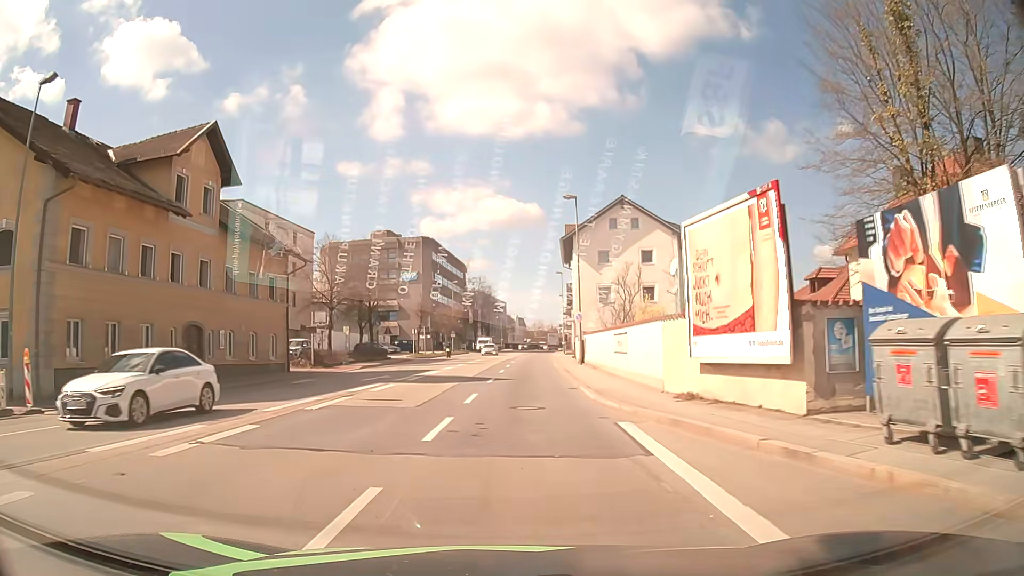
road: primary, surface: asphalt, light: Day
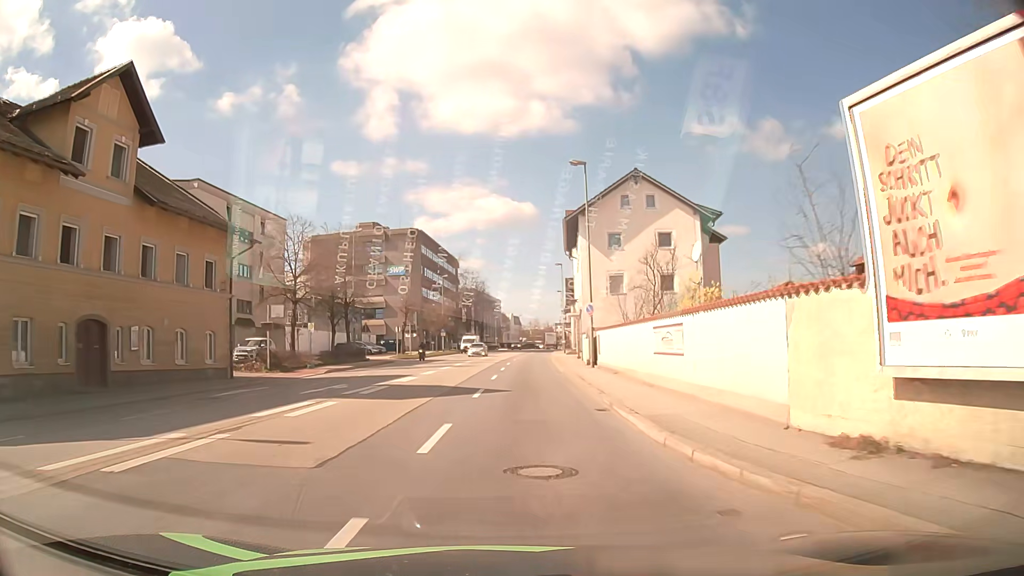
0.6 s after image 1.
(0.0, +7.7) m; +1°
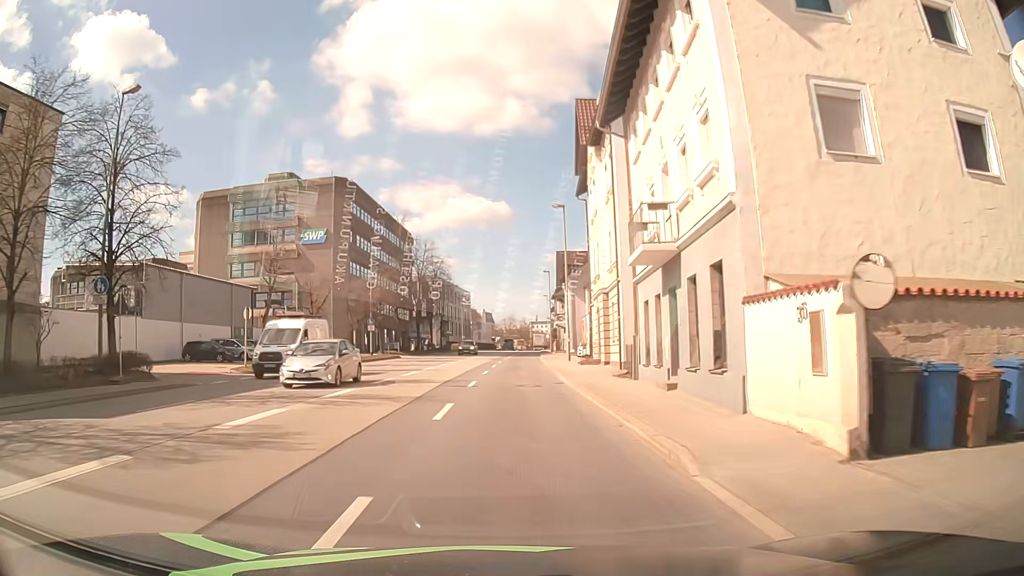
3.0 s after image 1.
(+0.6, +32.7) m; +2°
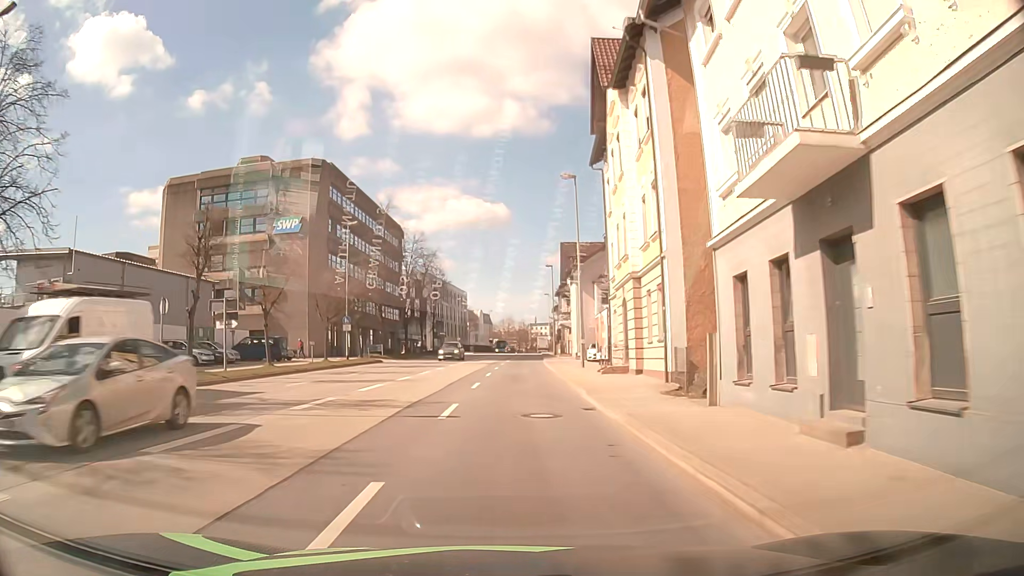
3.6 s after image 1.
(-0.1, +8.4) m; 0°
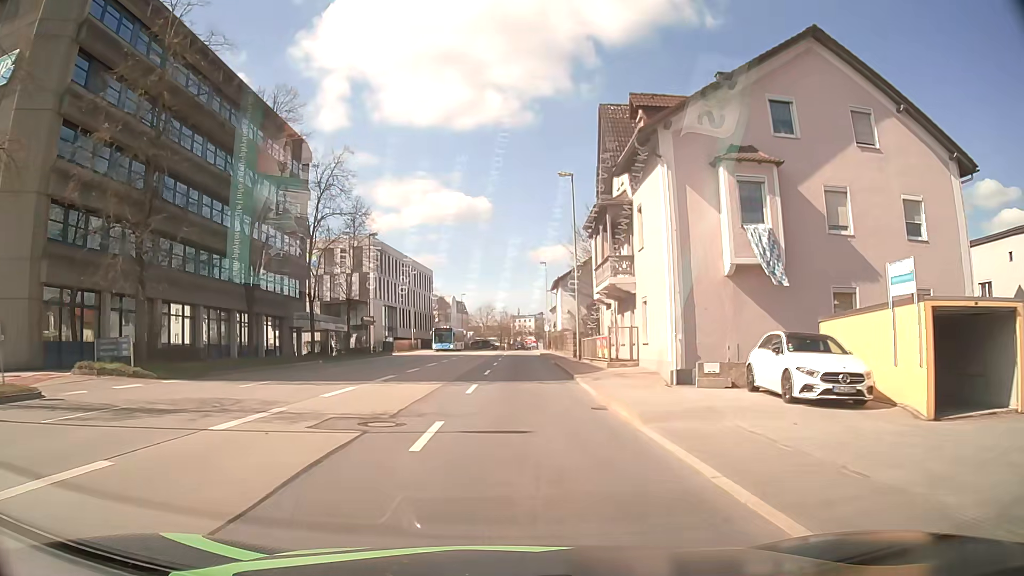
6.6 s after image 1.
(+0.5, +40.0) m; +1°
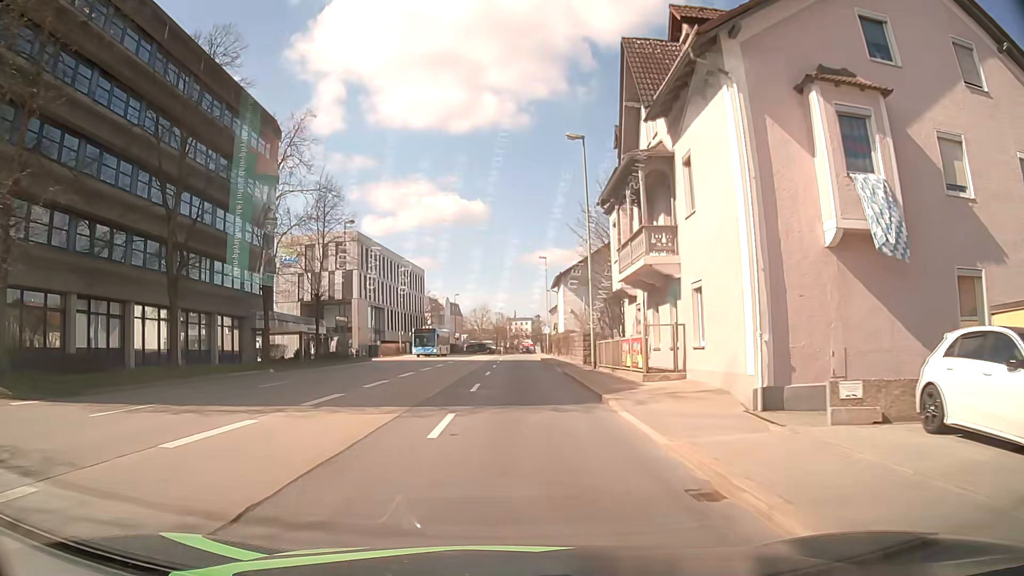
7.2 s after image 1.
(+0.1, +7.5) m; +1°
